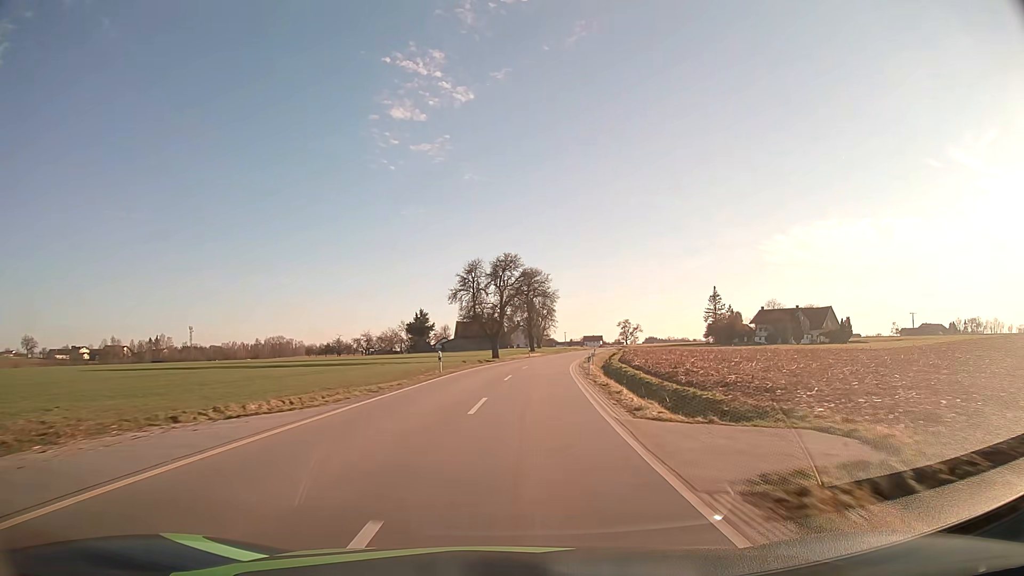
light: Day
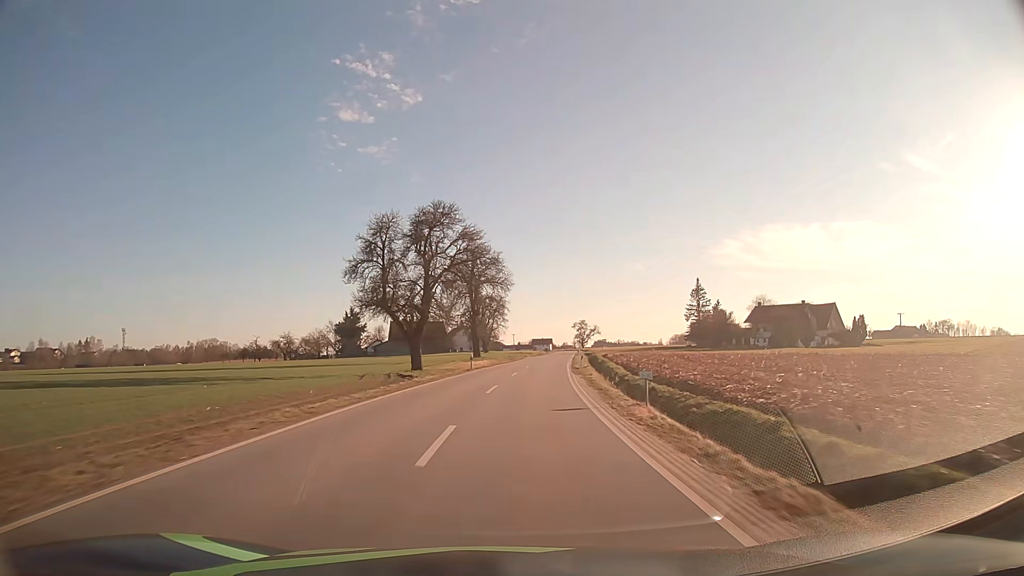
(+1.3, +30.1) m; +5°
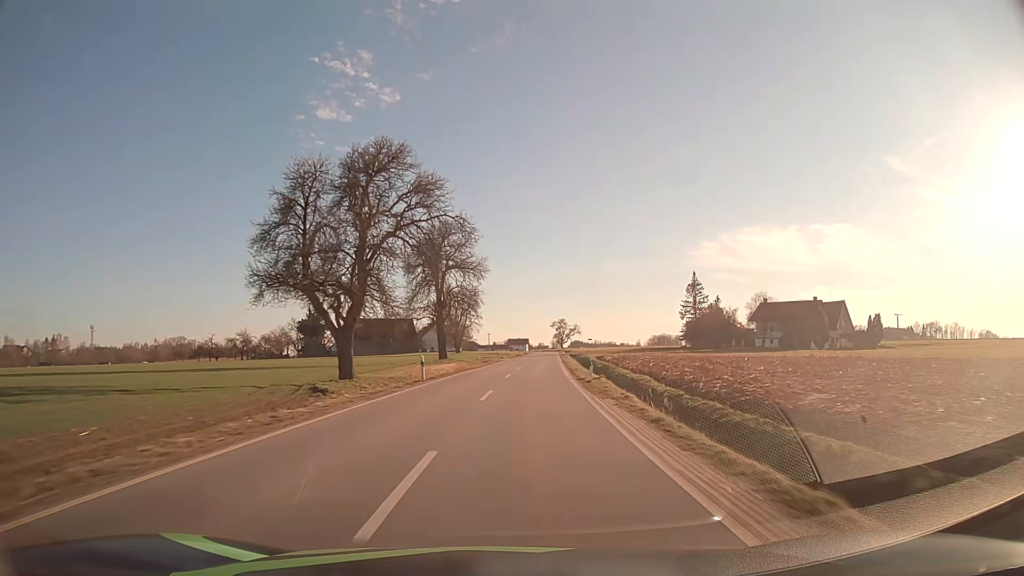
(+0.3, +15.1) m; +2°
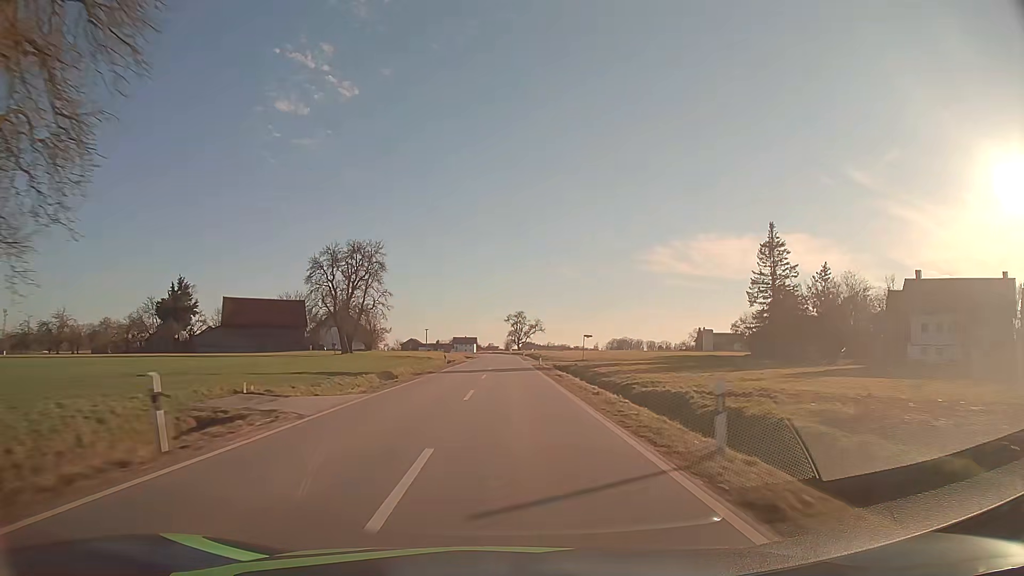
(+3.2, +60.7) m; +5°
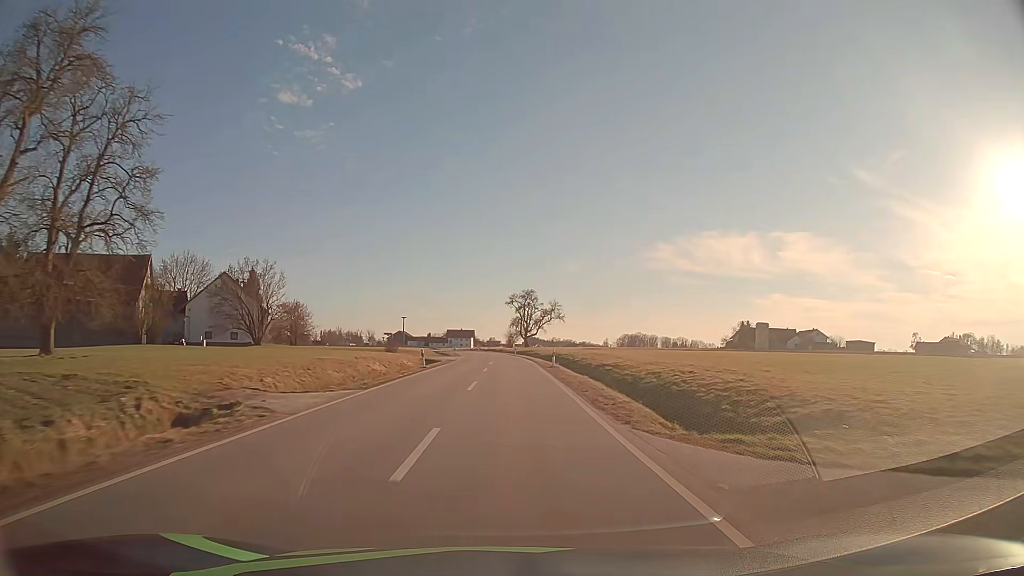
(+0.2, +59.1) m; 0°
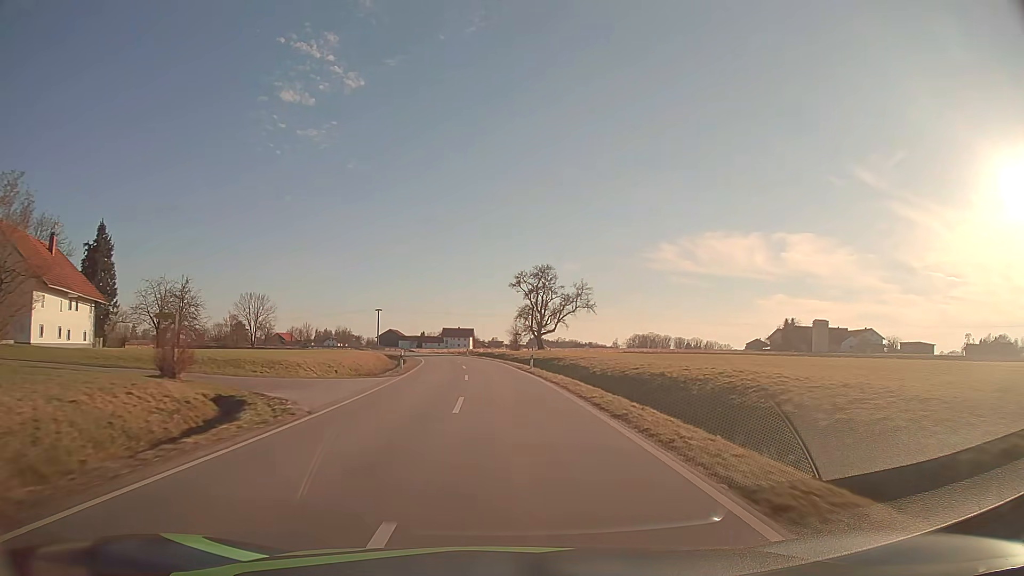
(-0.1, +41.9) m; 0°
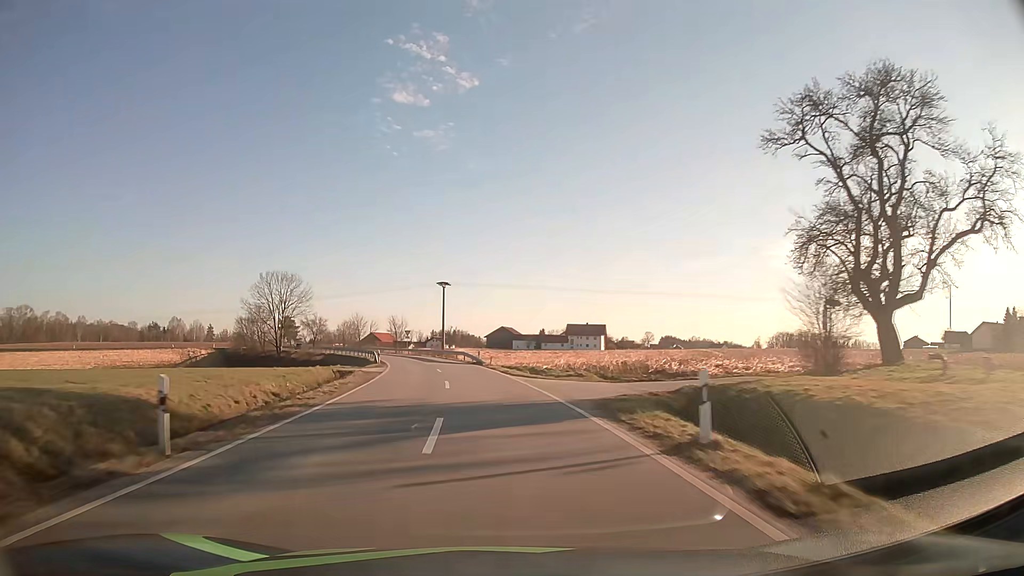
(-4.7, +65.8) m; -10°
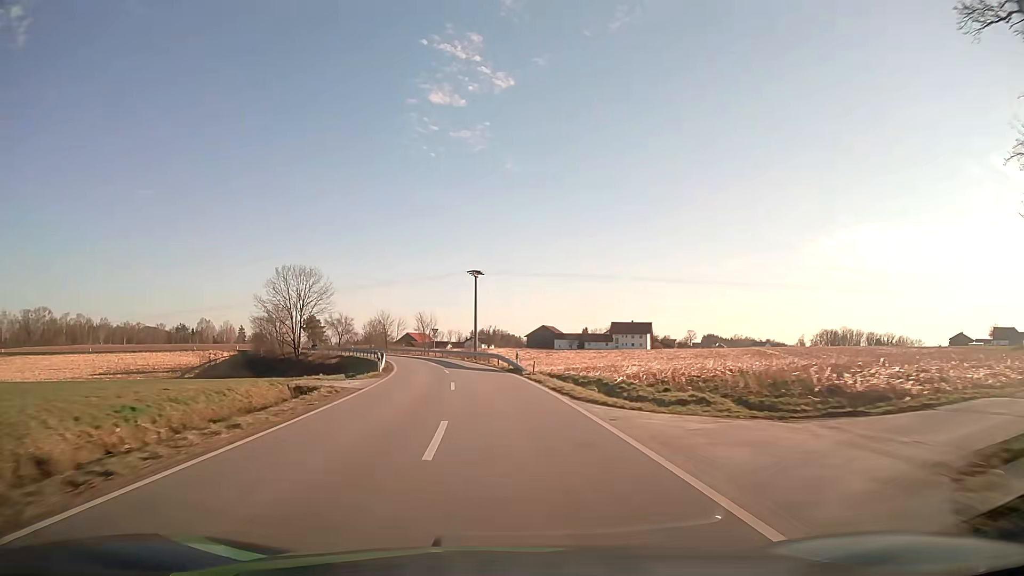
(-0.4, +12.7) m; -3°
(0, +10) (-1, +20) (-2, +30) (-3, +40) (-5, +50) (-7, +59) (-9, +69) (-12, +79) (-16, +88) (-19, +97) m
